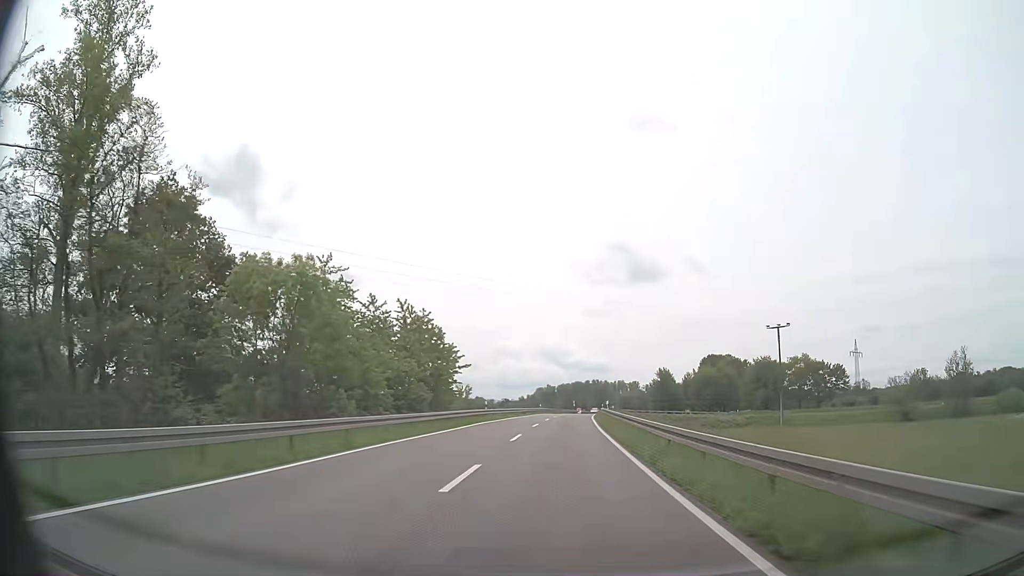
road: secondary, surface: asphalt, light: Day
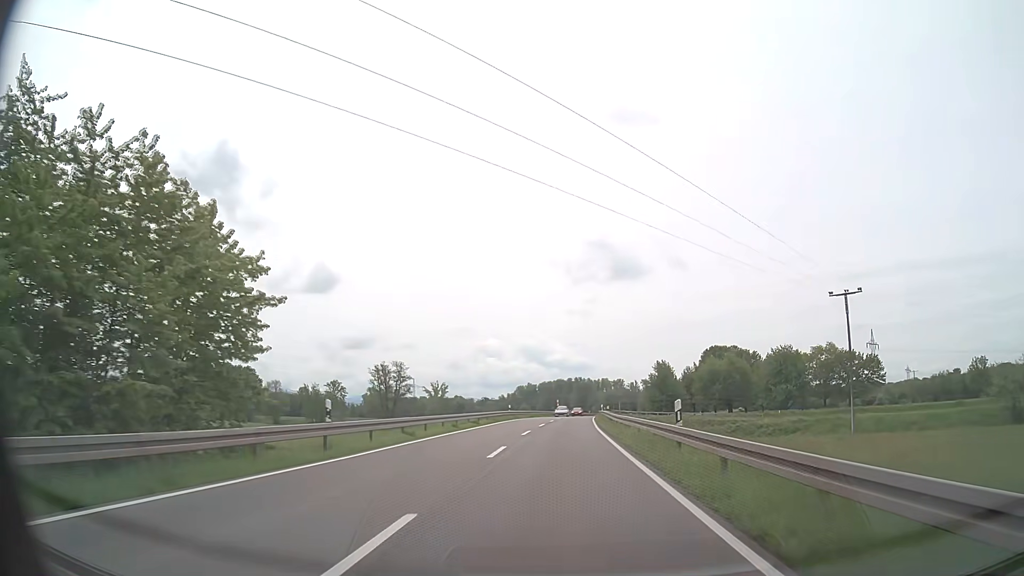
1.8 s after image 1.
(+0.4, +30.0) m; +2°
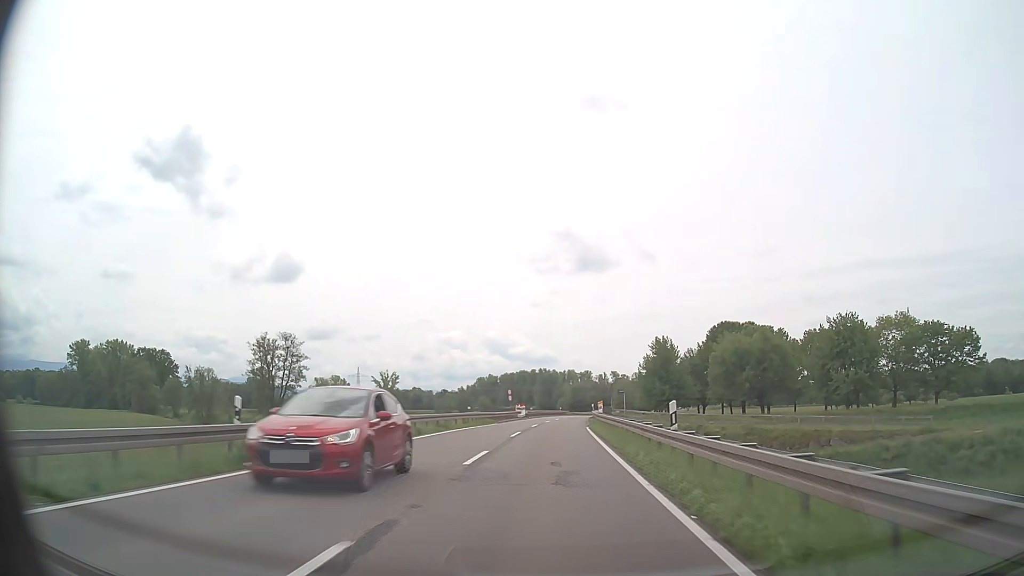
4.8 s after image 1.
(+1.4, +49.6) m; +3°
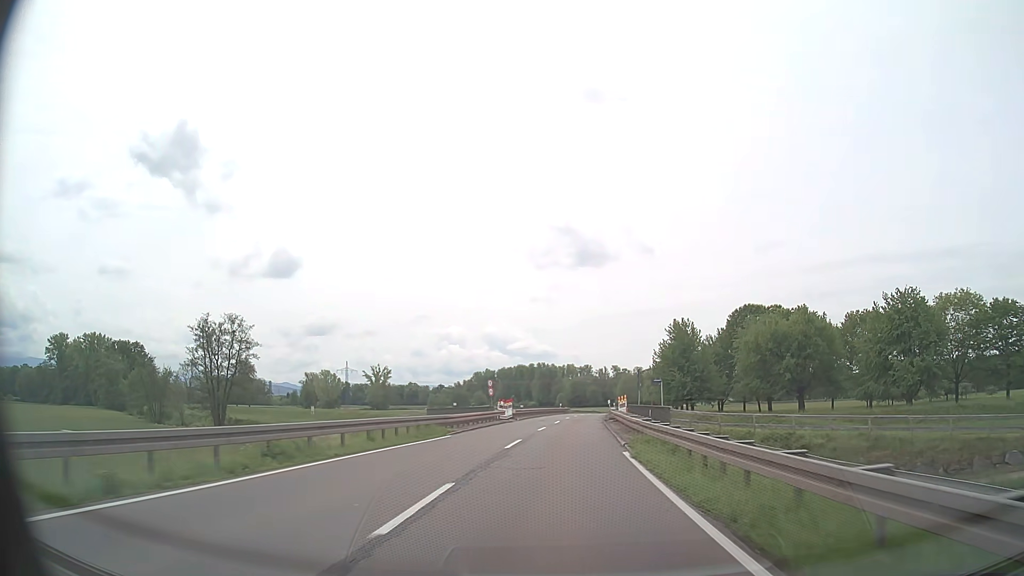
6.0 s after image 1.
(0.0, +19.7) m; 0°
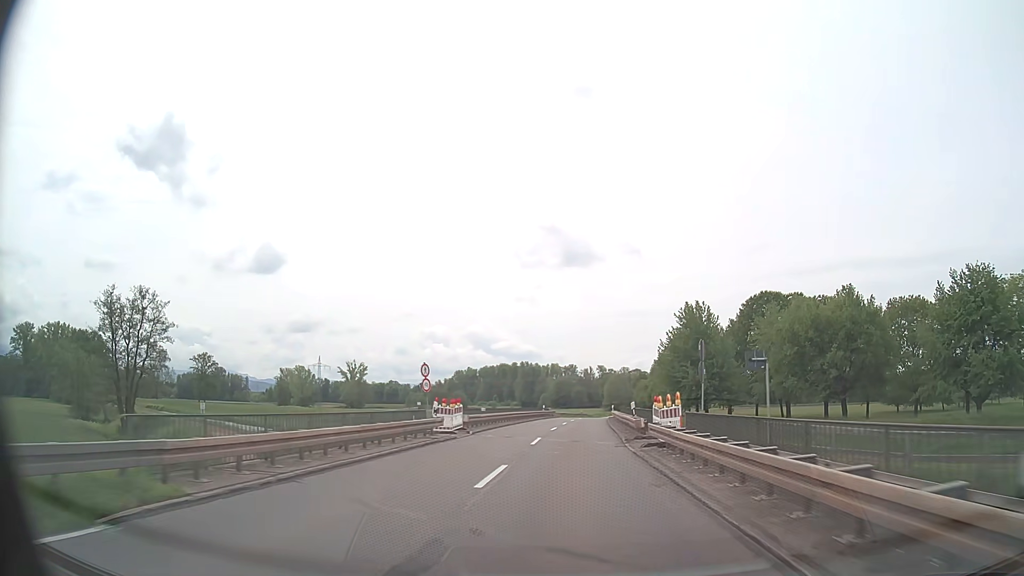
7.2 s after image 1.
(+0.1, +19.8) m; +1°
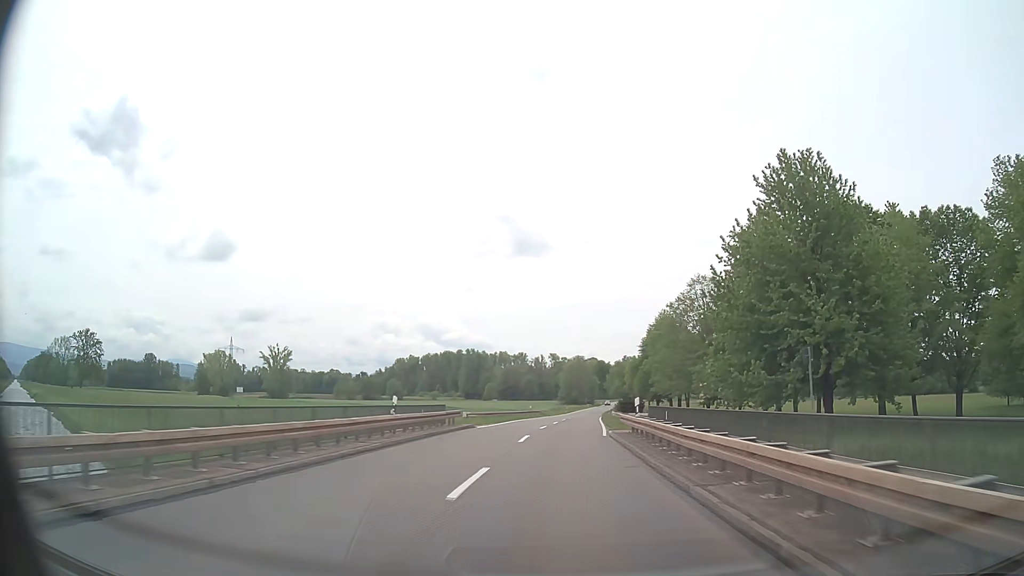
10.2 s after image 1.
(+2.2, +49.7) m; +4°
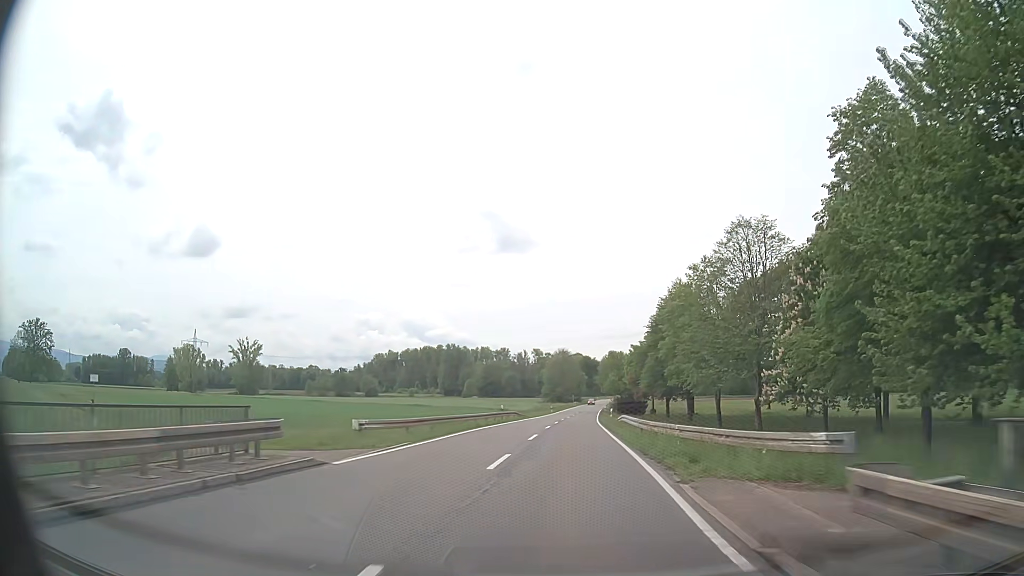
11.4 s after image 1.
(+0.2, +19.9) m; +2°
